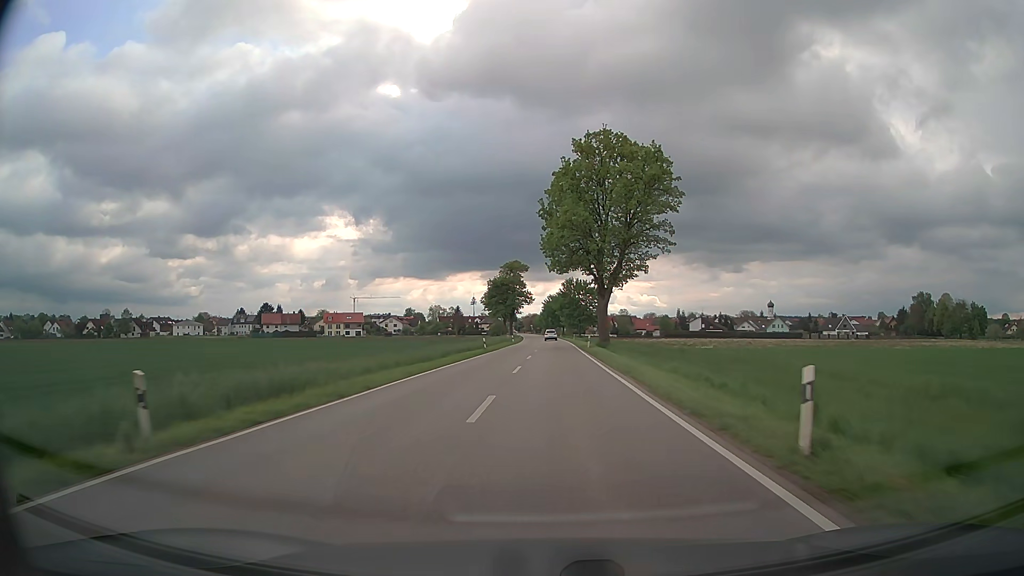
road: secondary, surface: asphalt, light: Day
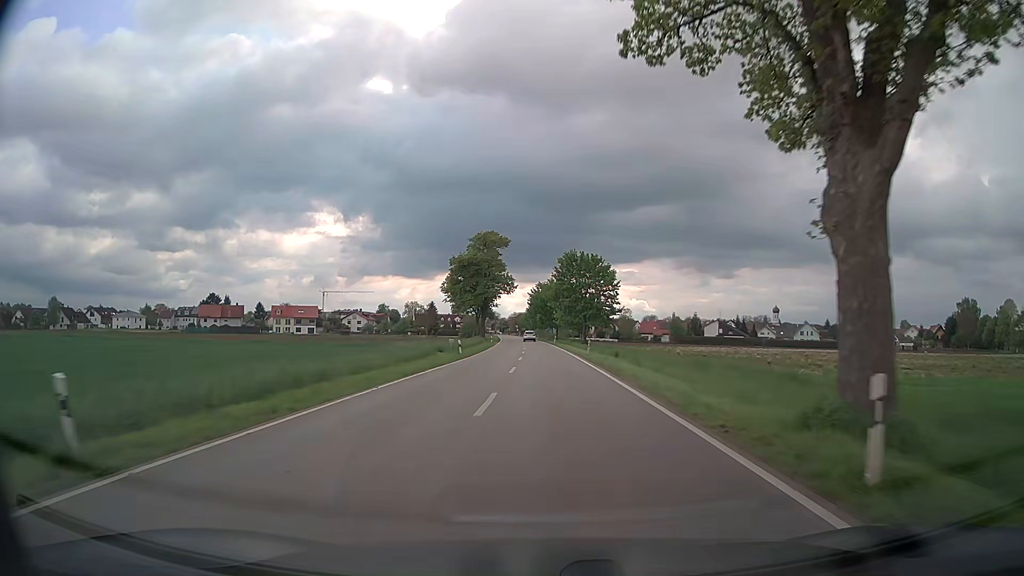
(+0.4, +46.4) m; +1°
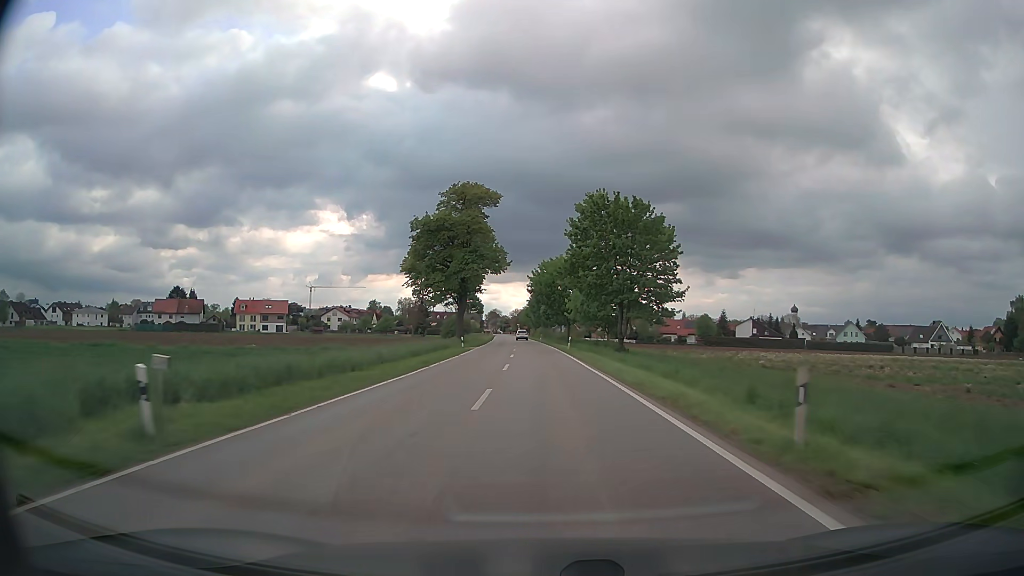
(0.0, +34.6) m; 0°
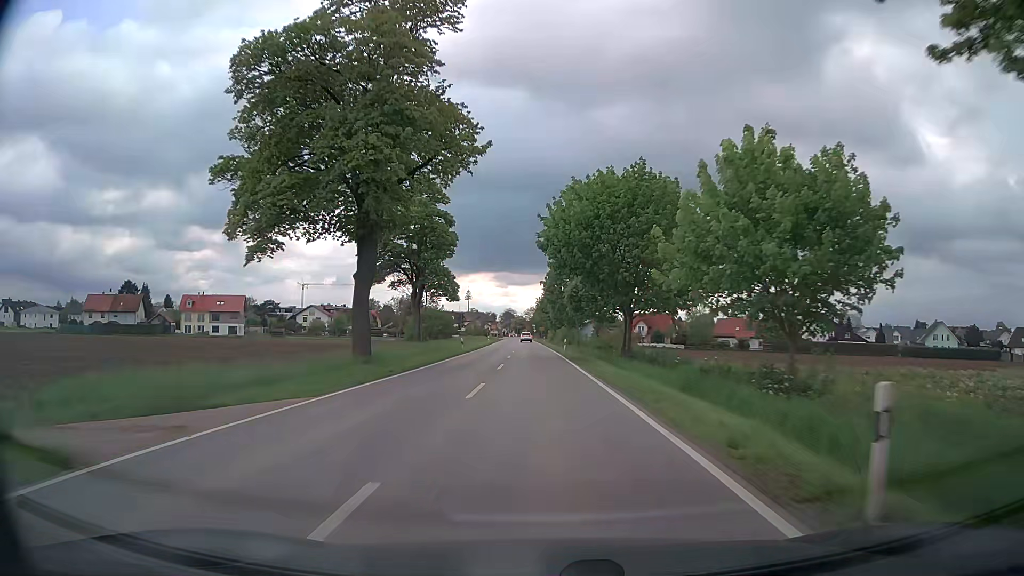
(-0.5, +45.6) m; -2°
(0, +10) (0, +20) (0, +30) (-1, +40) (-1, +50) (-1, +60) (-2, +70) (-2, +80) (-2, +90) (-3, +100) m
